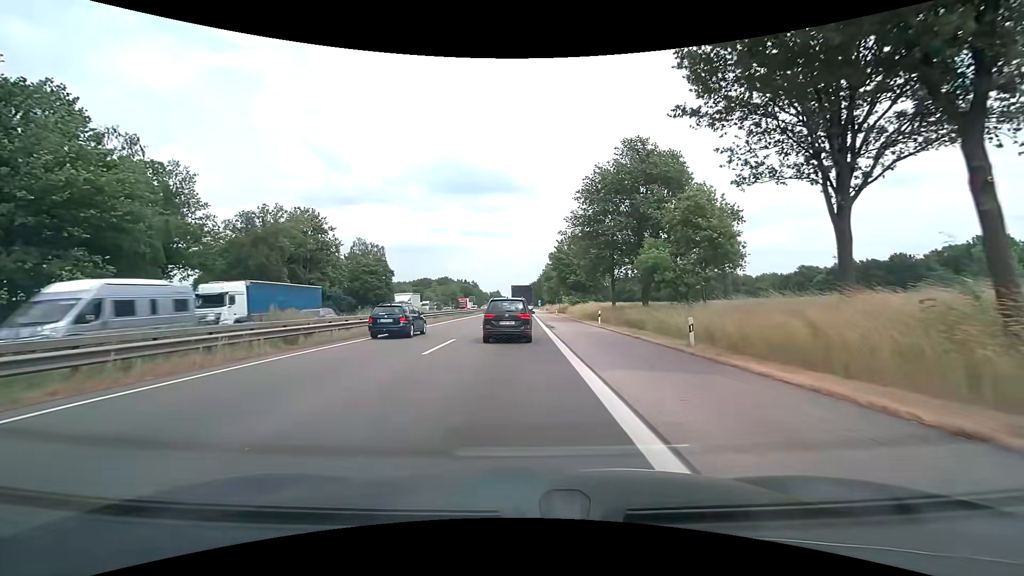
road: motorway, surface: asphalt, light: Day
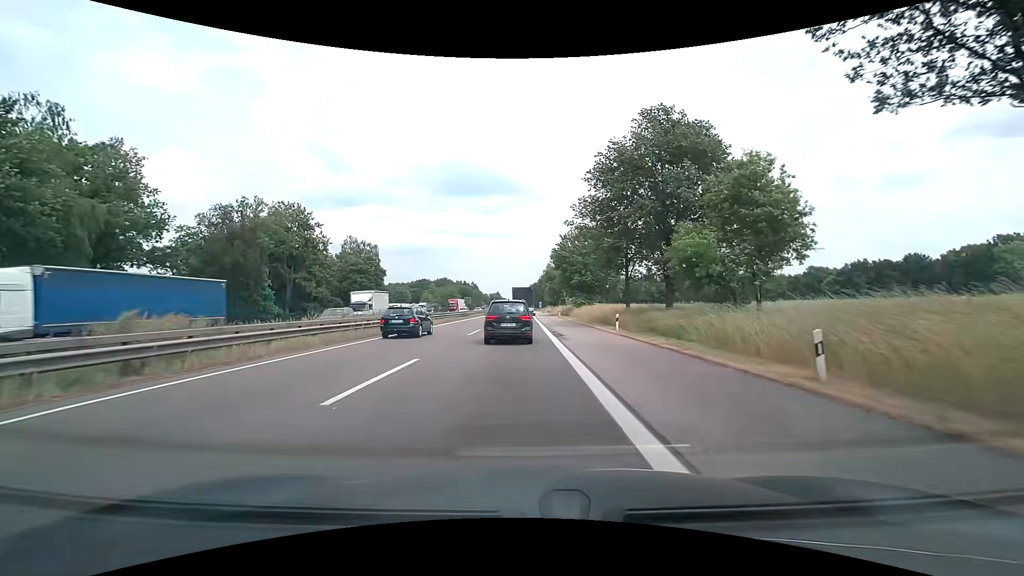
(0.0, +6.9) m; 0°
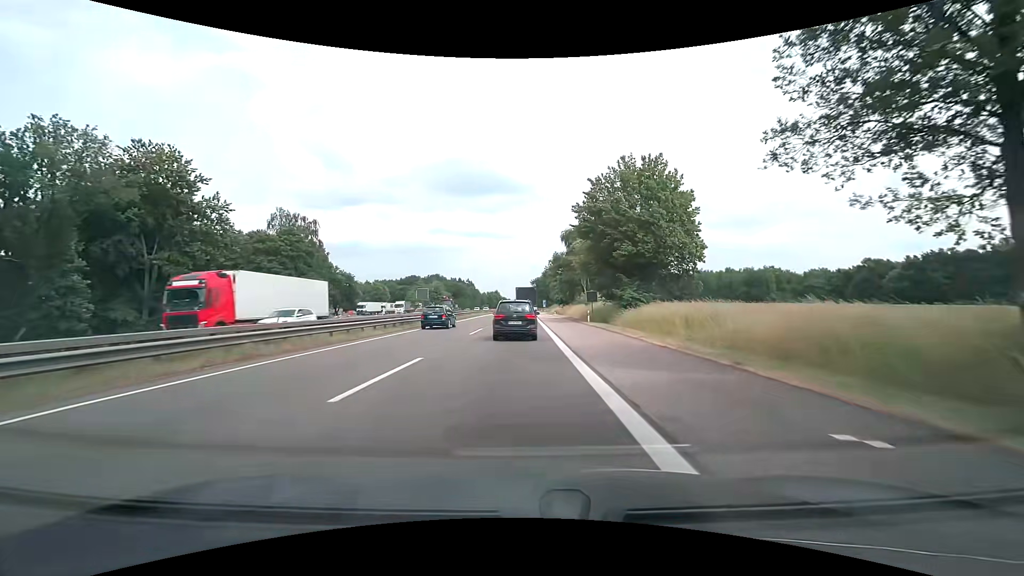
(0.0, +35.4) m; 0°
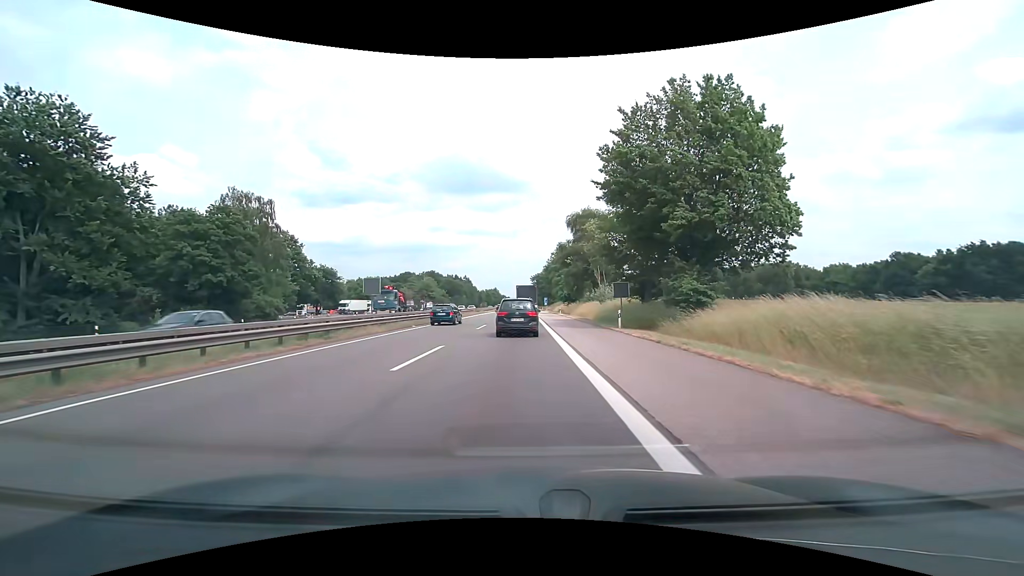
(+0.1, +14.5) m; 0°
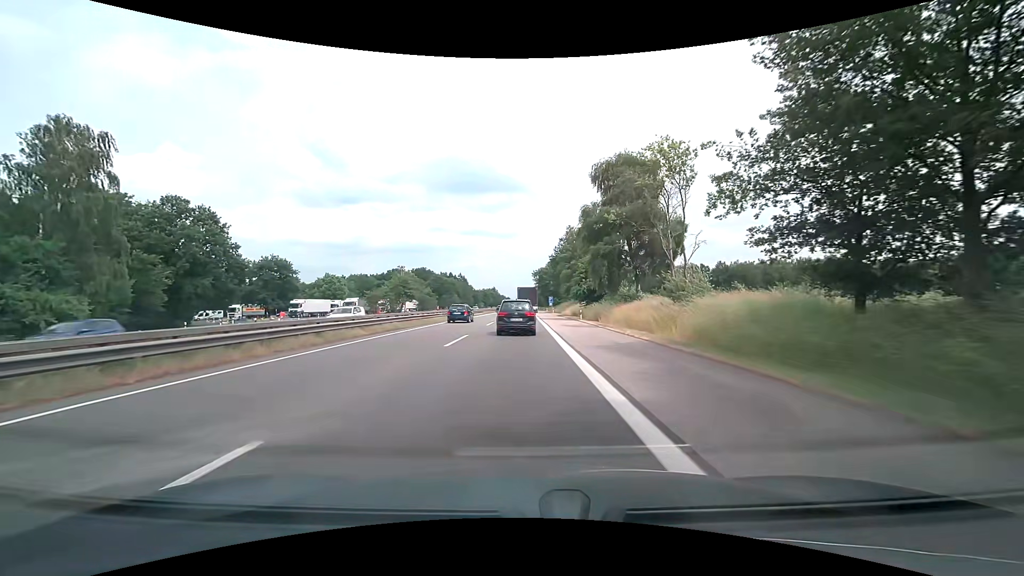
(0.0, +29.2) m; 0°
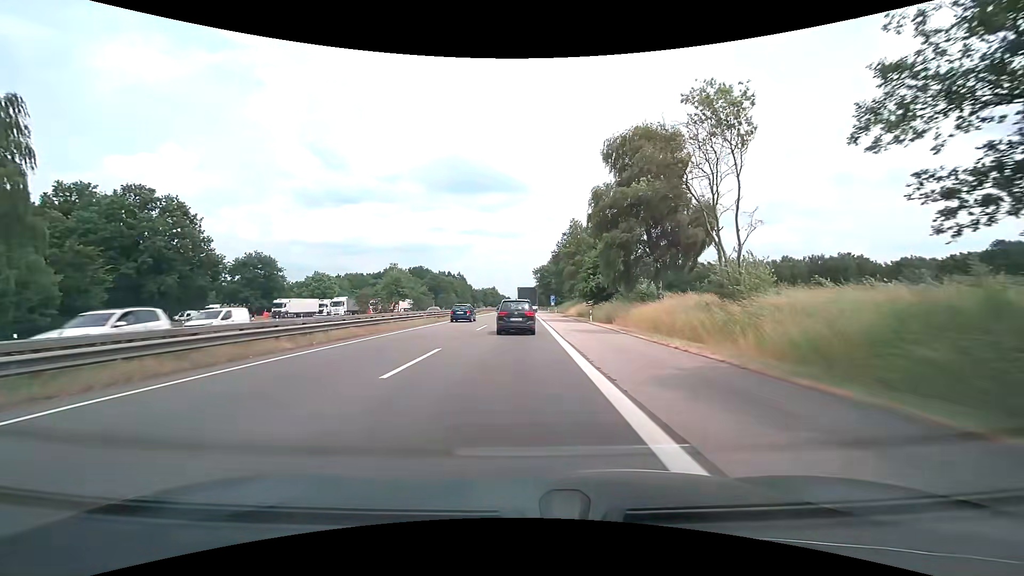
(0.0, +7.4) m; 0°
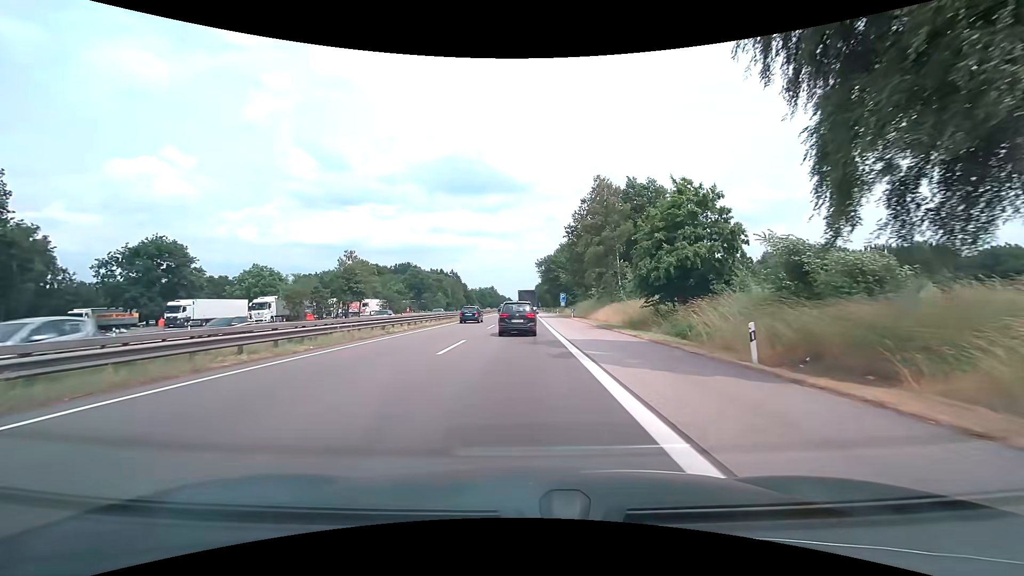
(+0.2, +30.5) m; 0°
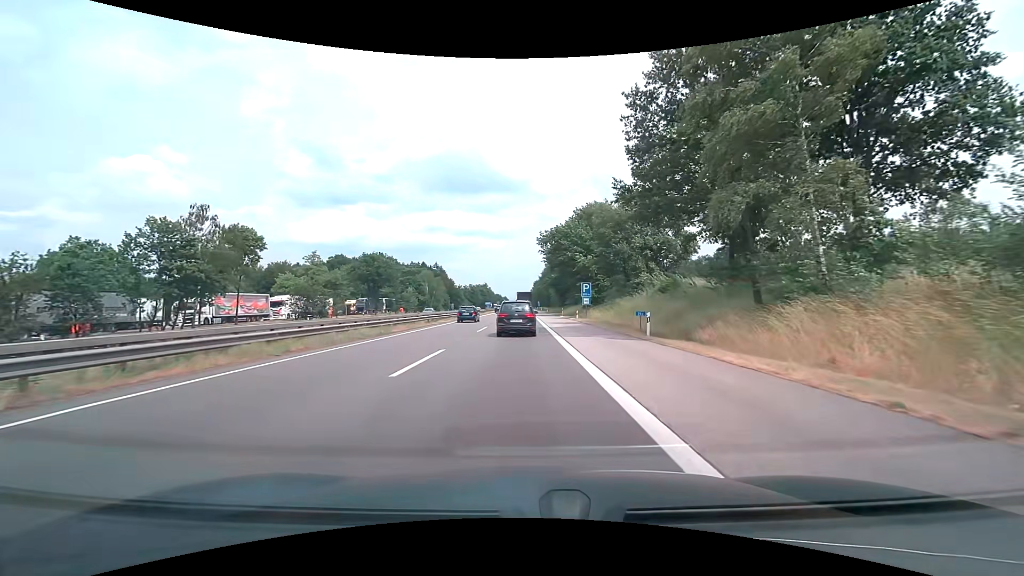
(+0.3, +40.1) m; +1°
(0, +10) (0, +20) (0, +30) (0, +40) (0, +50) (0, +60) (0, +70) (0, +80) (-1, +90) (-1, +100) m
